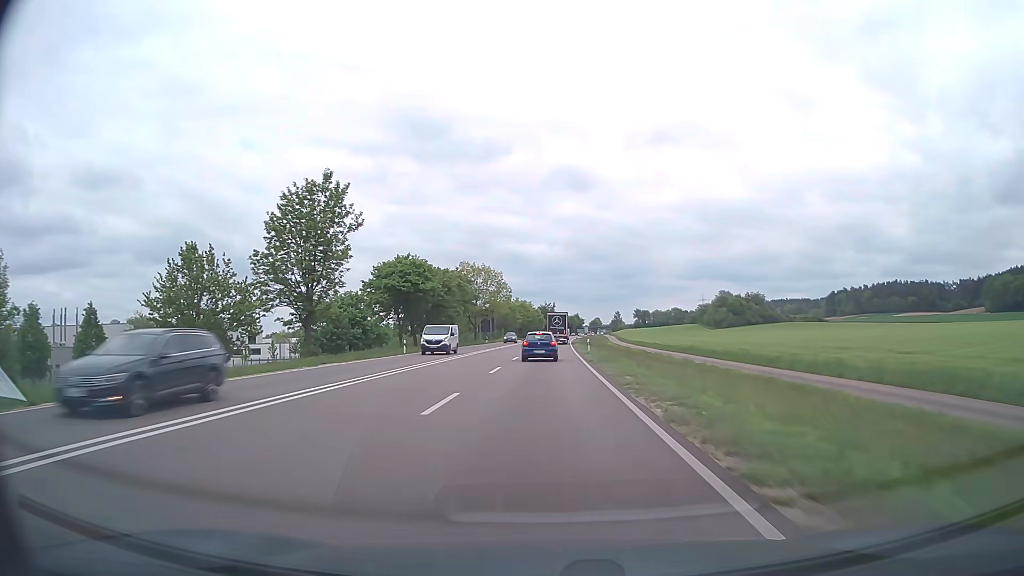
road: trunk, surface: asphalt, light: Day
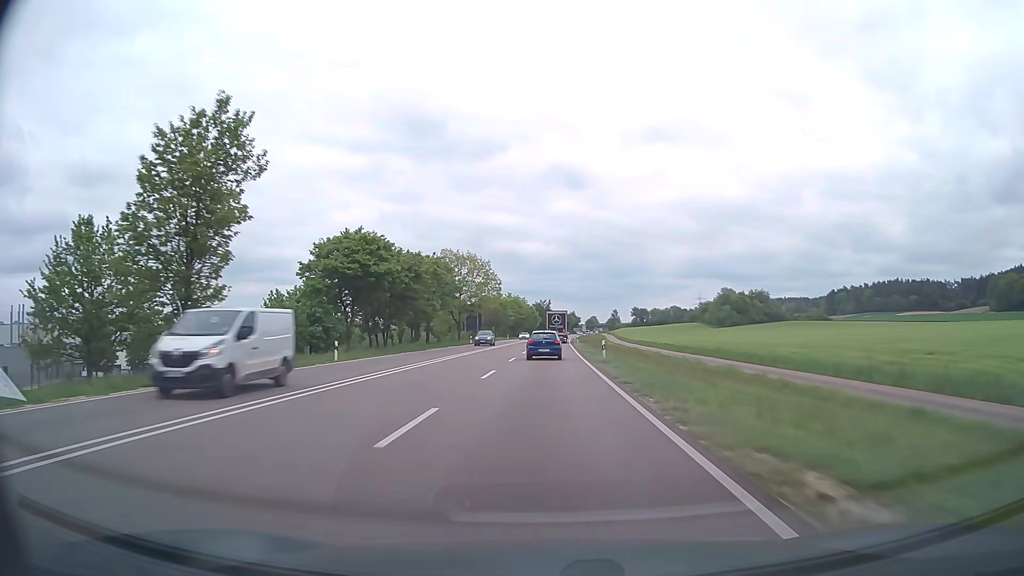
(0.0, +15.3) m; 0°
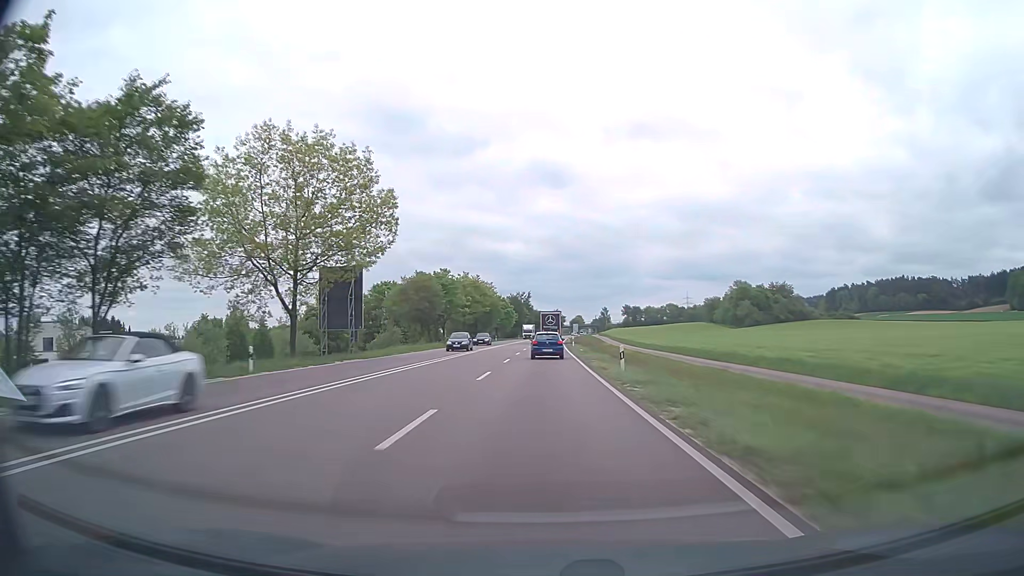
(+0.9, +59.9) m; +2°
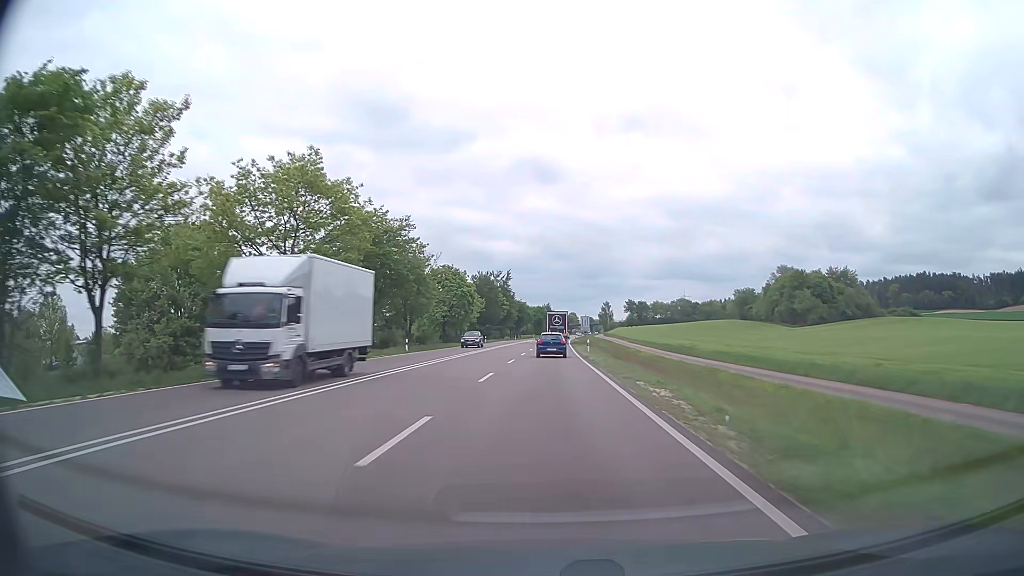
(+0.6, +72.9) m; +1°
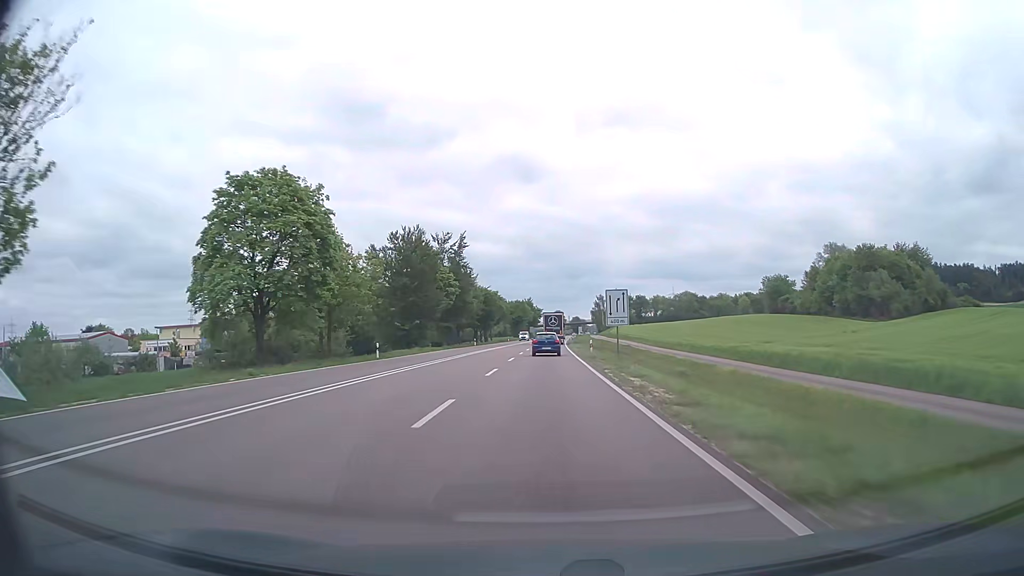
(+0.8, +57.1) m; +1°
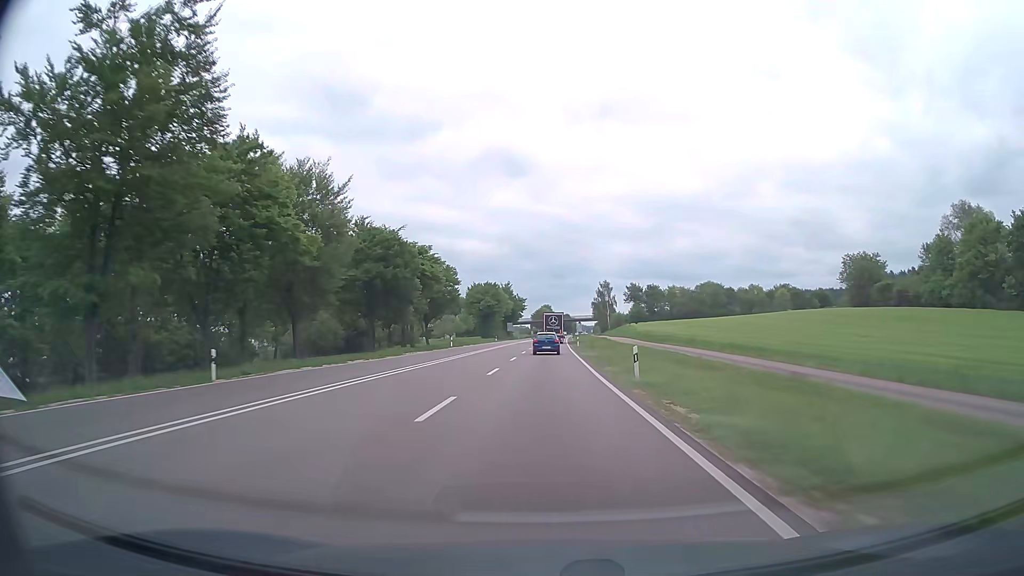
(+0.8, +71.3) m; +1°
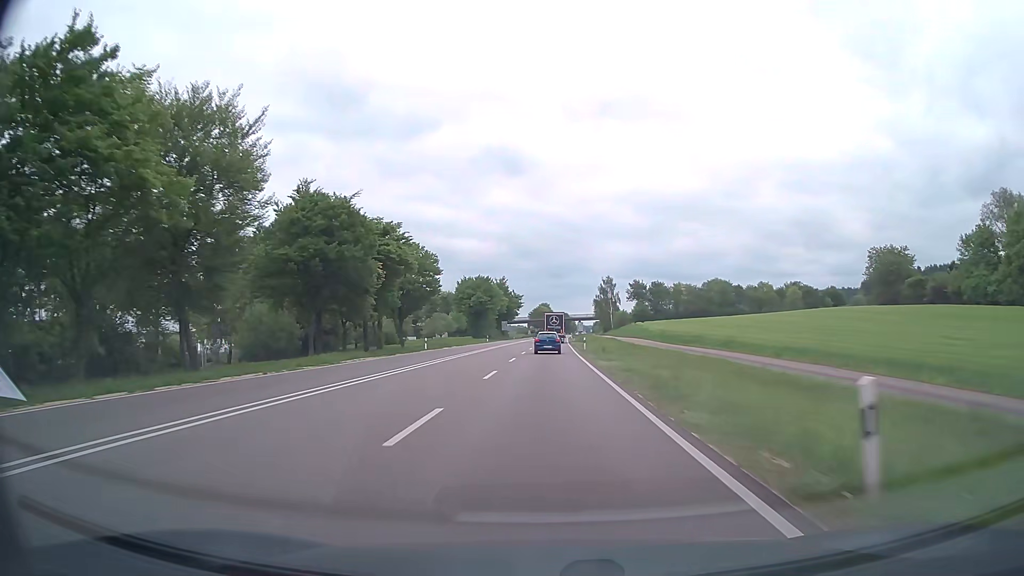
(0.0, +14.3) m; 0°
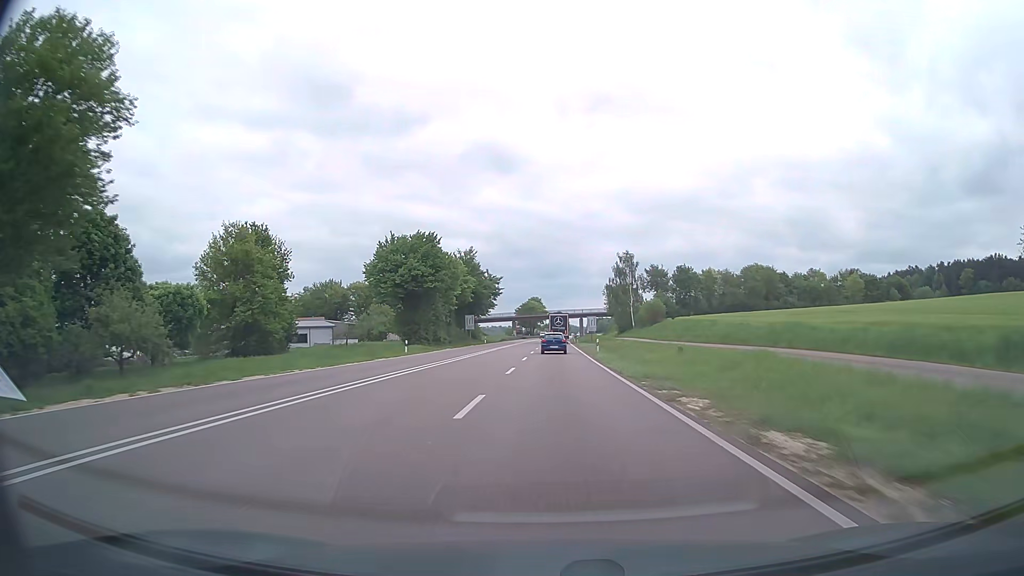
(+0.2, +57.4) m; +1°
(0, +10) (0, +20) (0, +30) (0, +40) (+1, +50) (+1, +60) (+1, +70) (+1, +80) (+2, +90) (+2, +100) m
